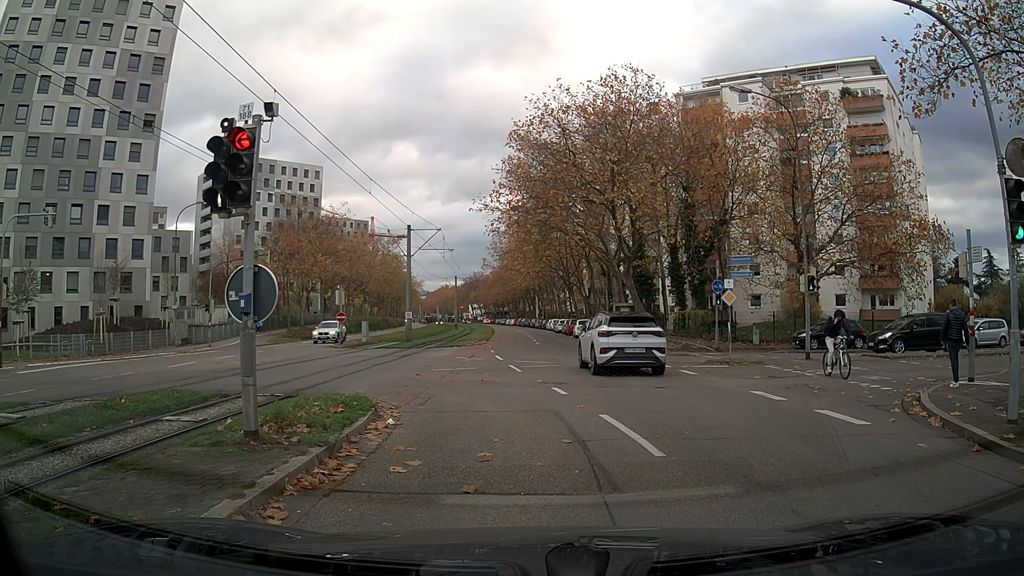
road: tertiary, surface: asphalt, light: Day
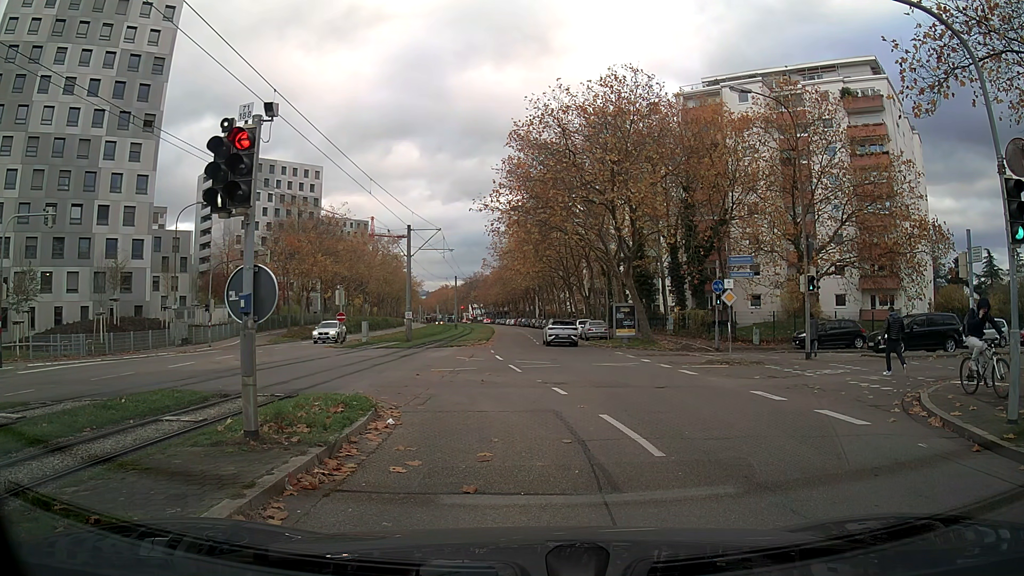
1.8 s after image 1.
(0.0, 0.0) m; 0°
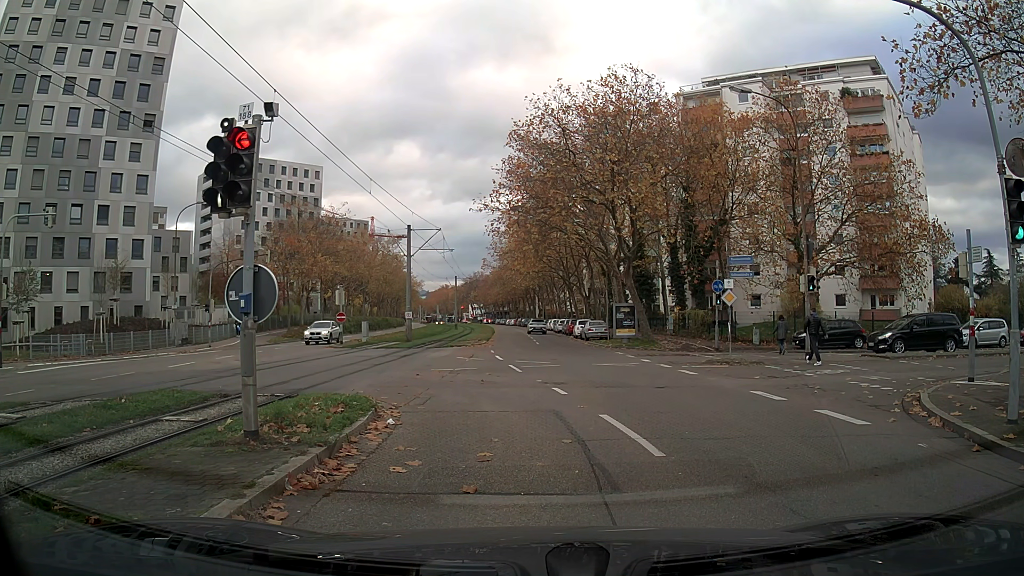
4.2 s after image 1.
(0.0, 0.0) m; 0°
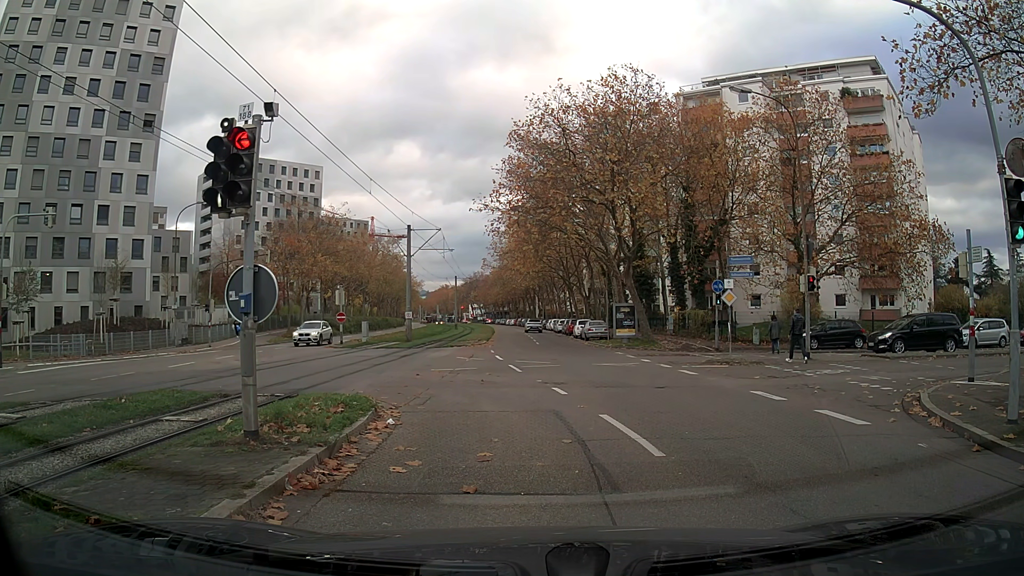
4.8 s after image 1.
(0.0, 0.0) m; 0°
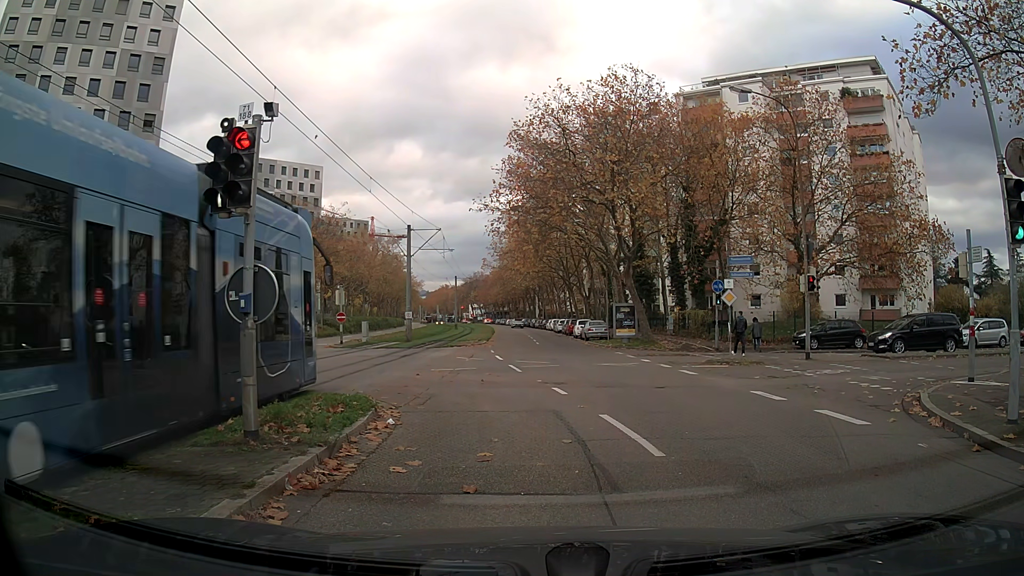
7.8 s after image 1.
(0.0, 0.0) m; 0°
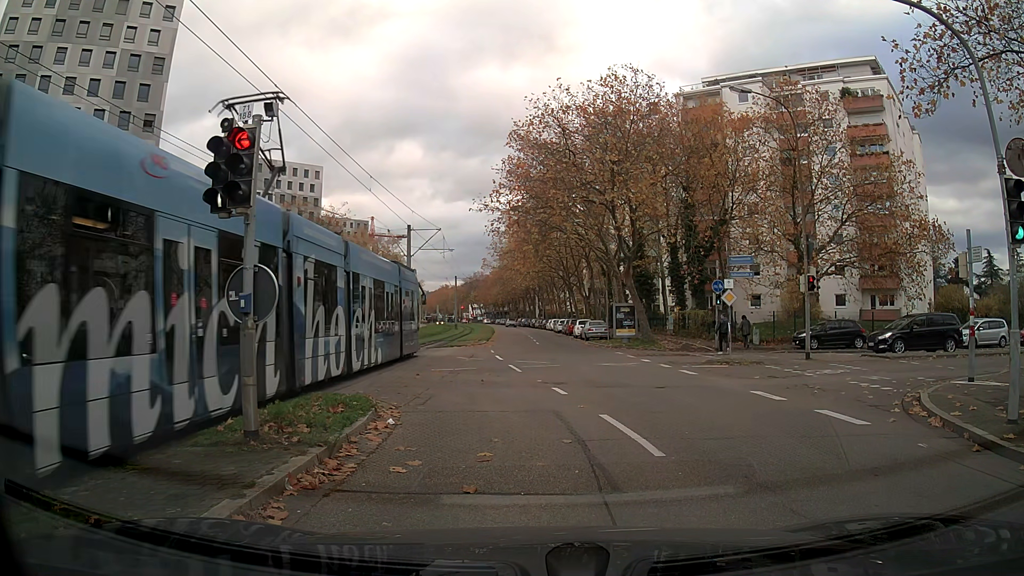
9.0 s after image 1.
(0.0, 0.0) m; 0°
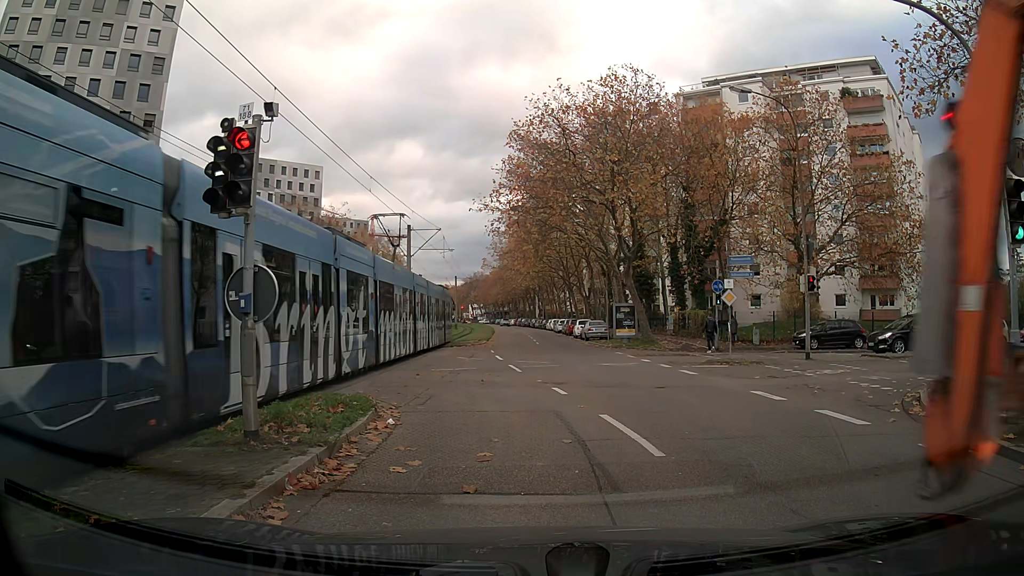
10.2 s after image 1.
(0.0, 0.0) m; 0°
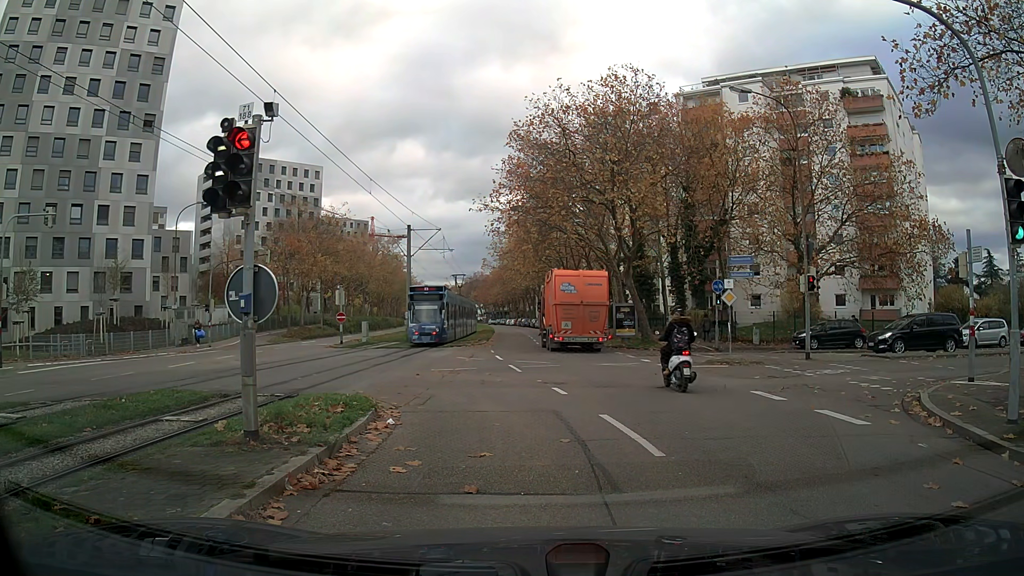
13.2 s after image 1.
(0.0, 0.0) m; 0°
